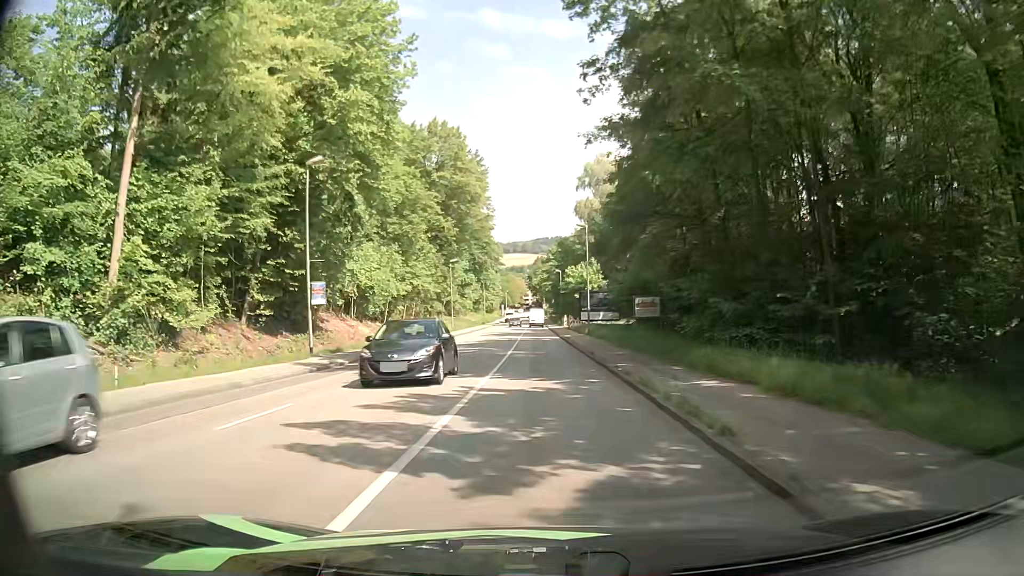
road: tertiary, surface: asphalt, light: Day
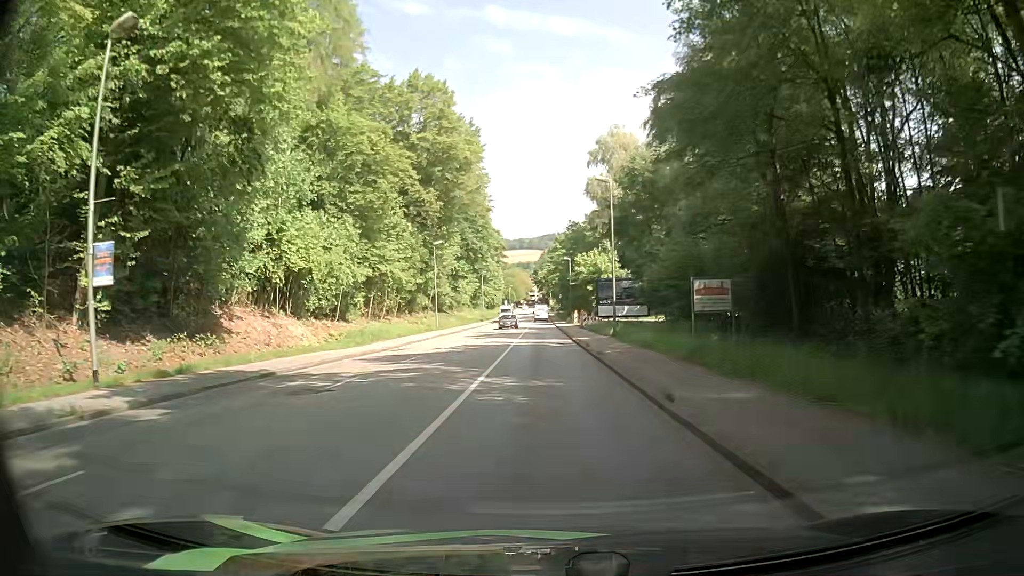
(-0.1, +15.0) m; -1°
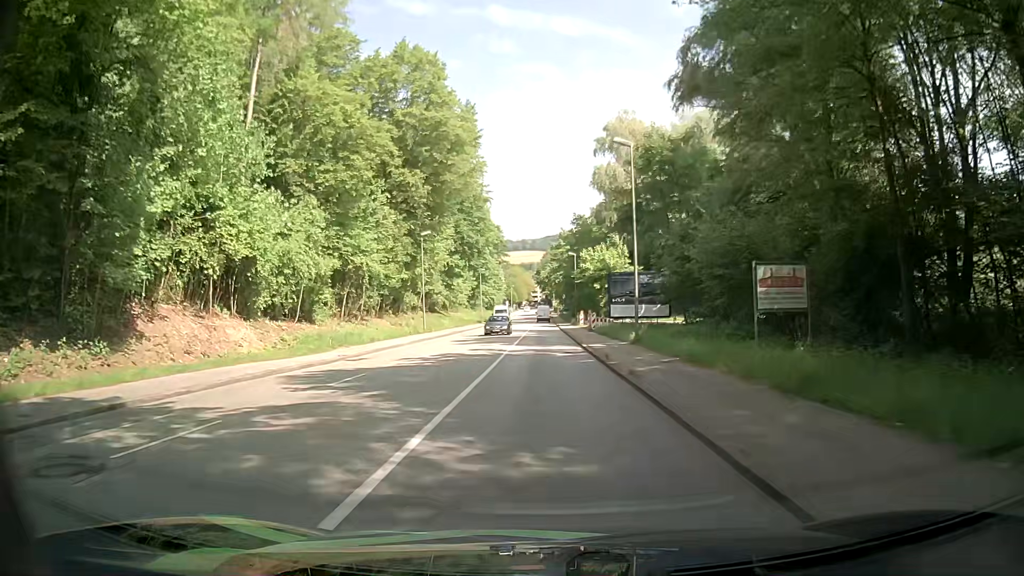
(0.0, +7.6) m; 0°
